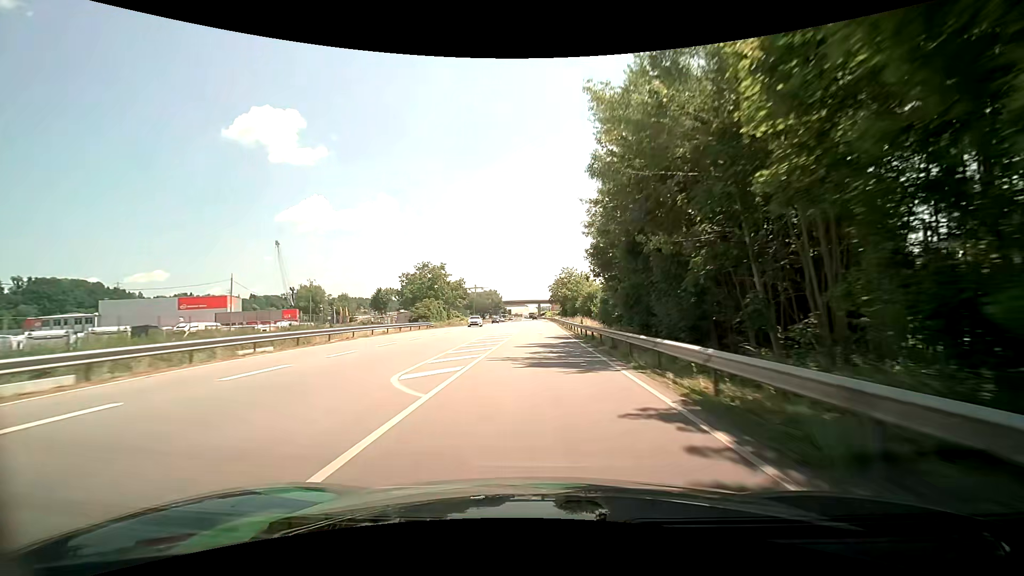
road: primary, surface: asphalt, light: Day
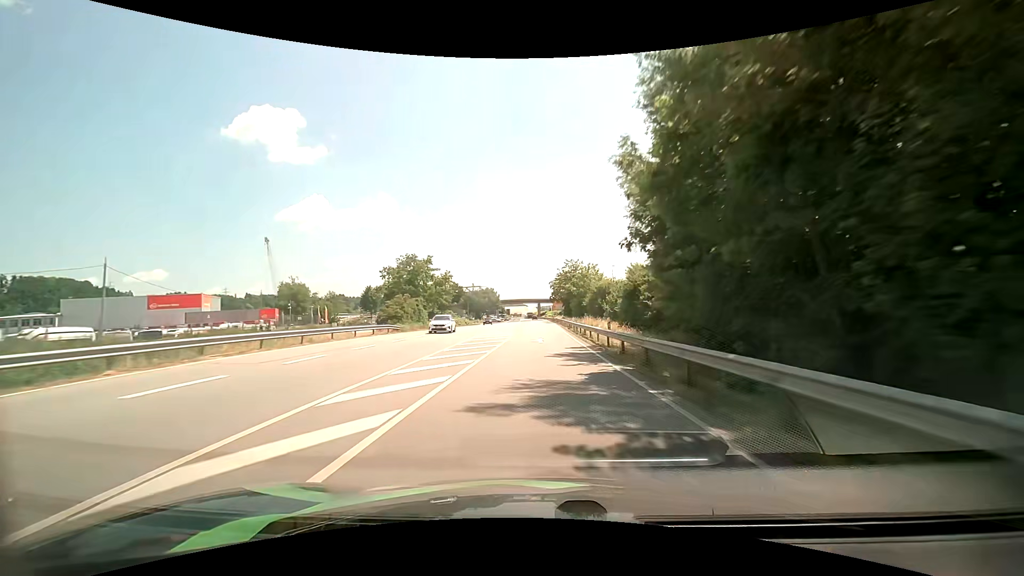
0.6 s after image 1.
(0.0, +14.4) m; 0°
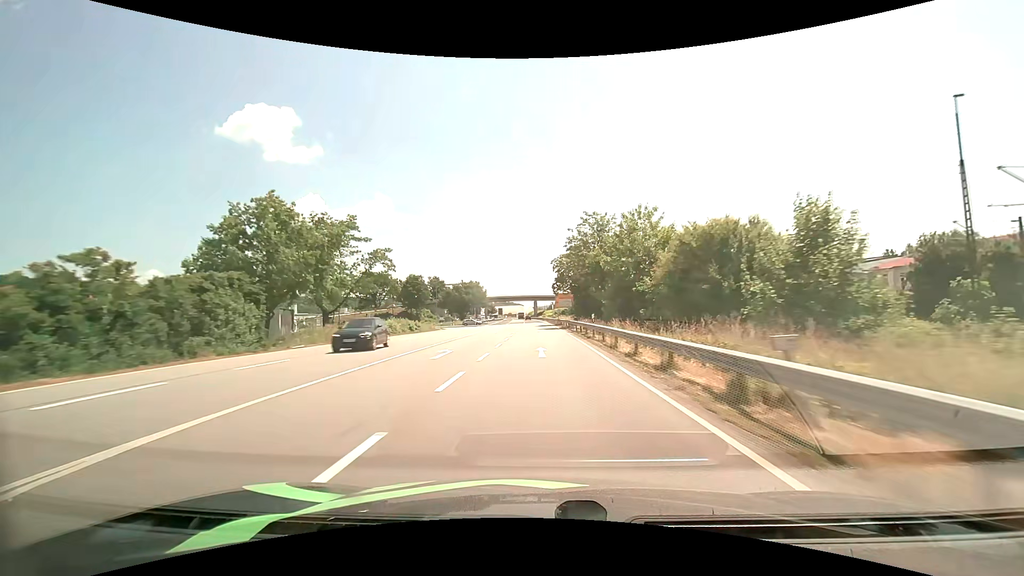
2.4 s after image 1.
(0.0, +42.6) m; 0°
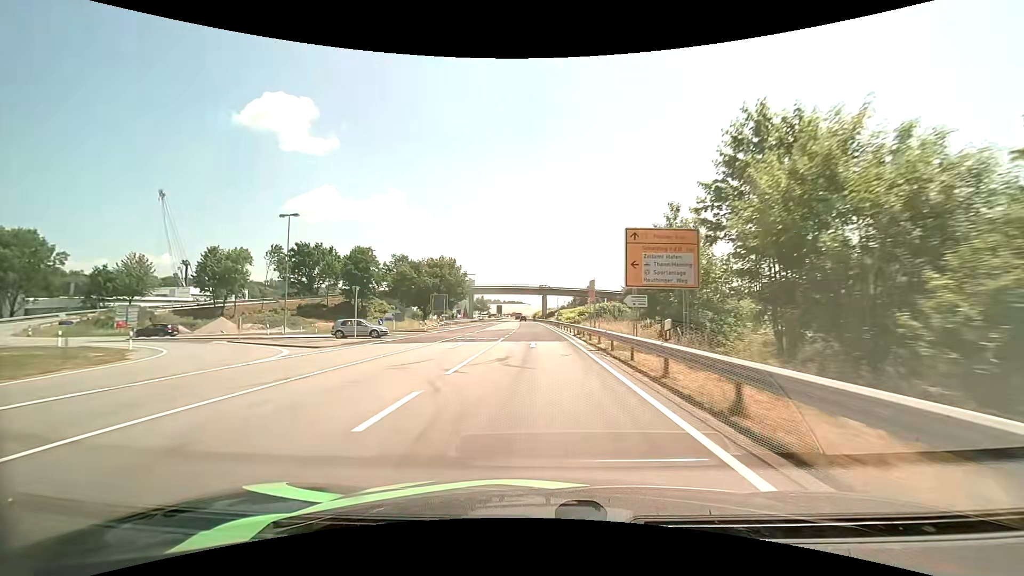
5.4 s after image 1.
(-0.1, +68.6) m; -1°
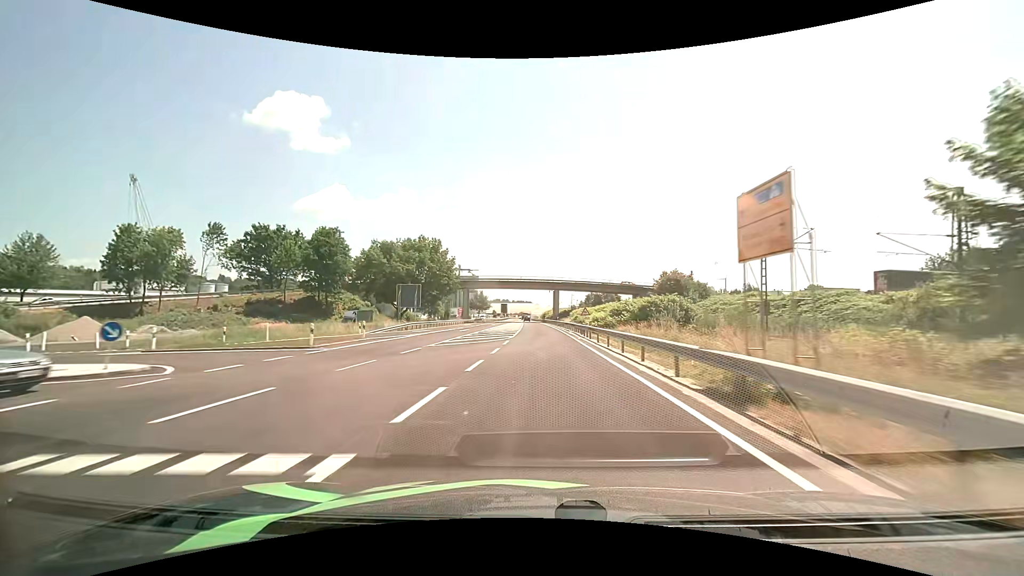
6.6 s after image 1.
(-0.2, +27.2) m; -1°
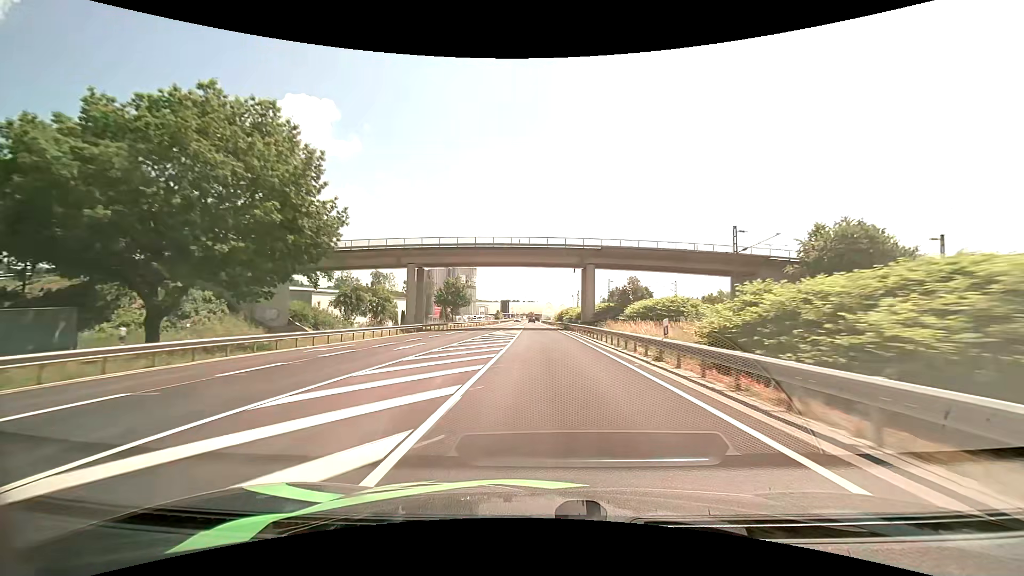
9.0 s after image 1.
(-0.6, +56.3) m; -1°
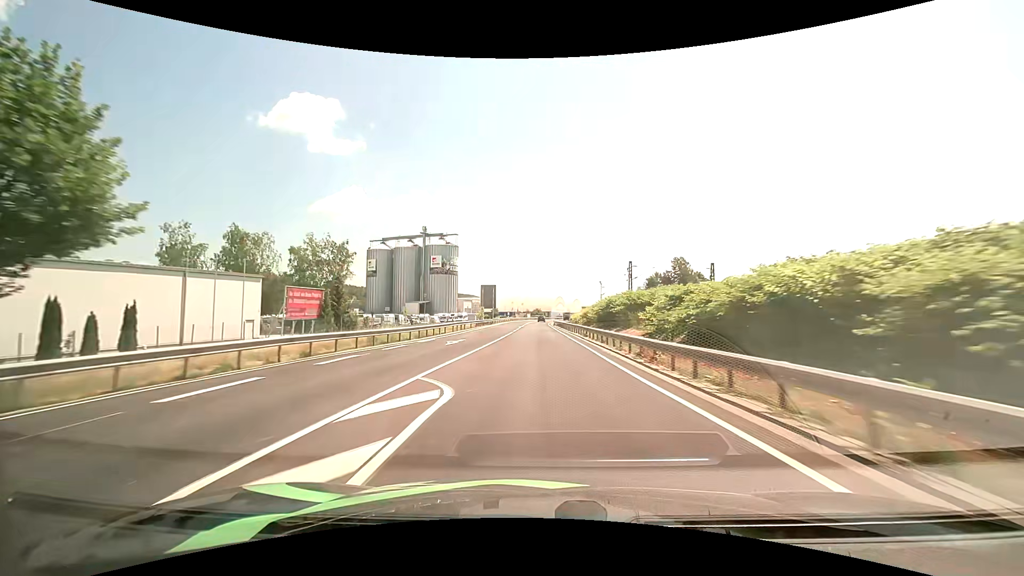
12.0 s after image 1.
(-0.8, +70.3) m; -1°
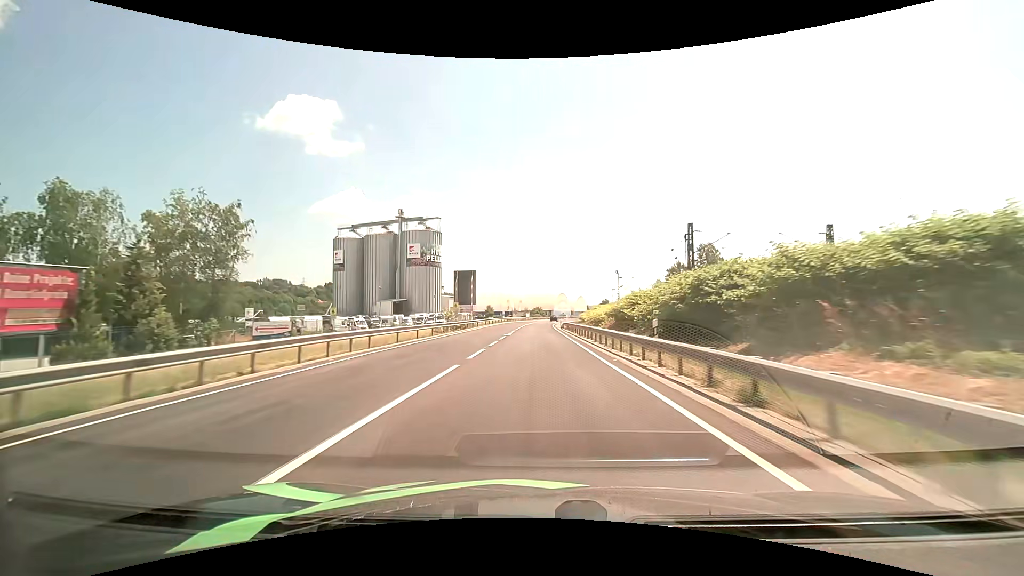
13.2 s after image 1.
(+0.1, +27.8) m; 0°
(0, +10) (0, +20) (0, +30) (0, +40) (0, +50) (0, +60) (0, +70) (+1, +80) (+1, +90) (+2, +100) m
